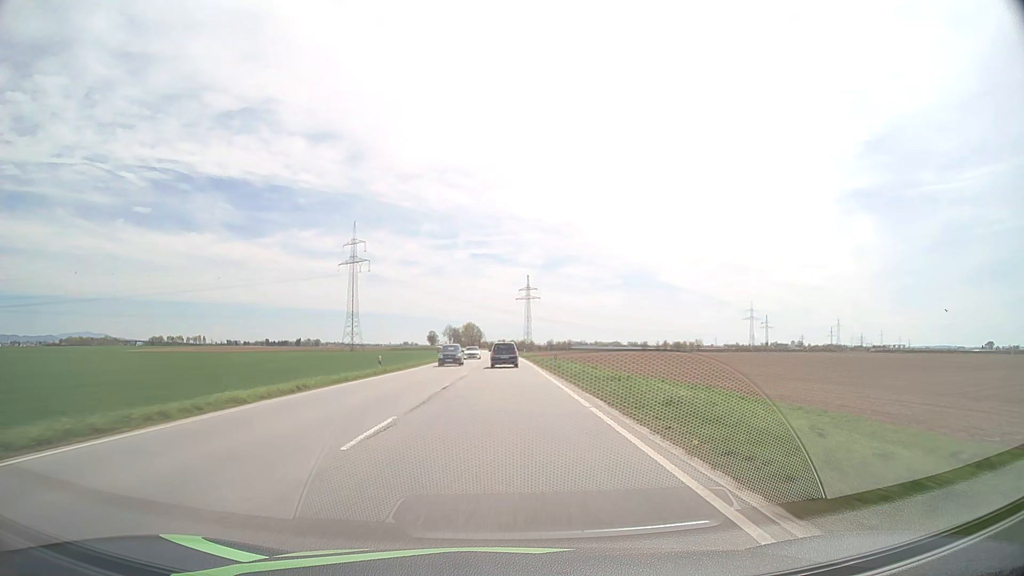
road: primary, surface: asphalt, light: Day
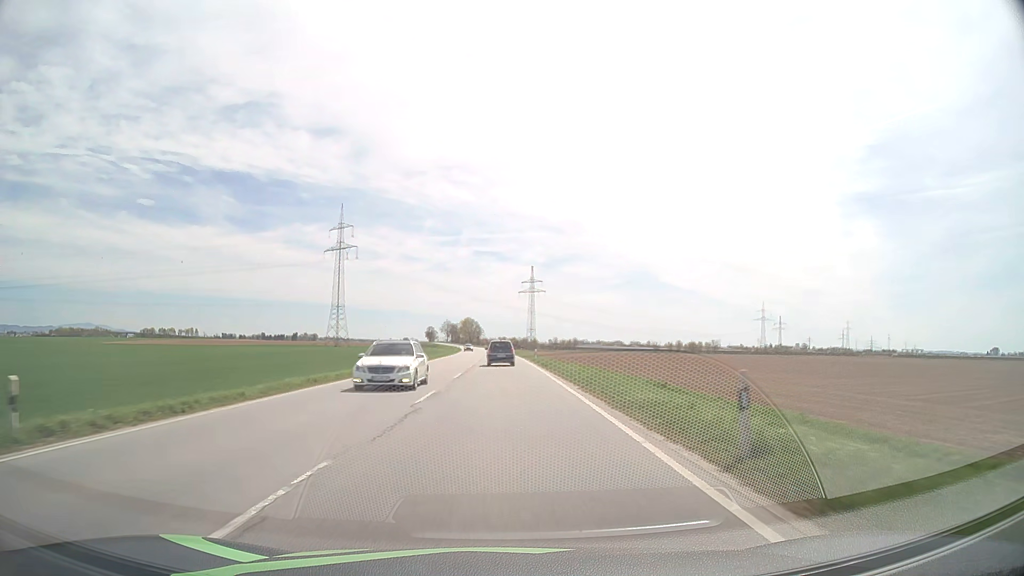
(0.0, +29.3) m; 0°
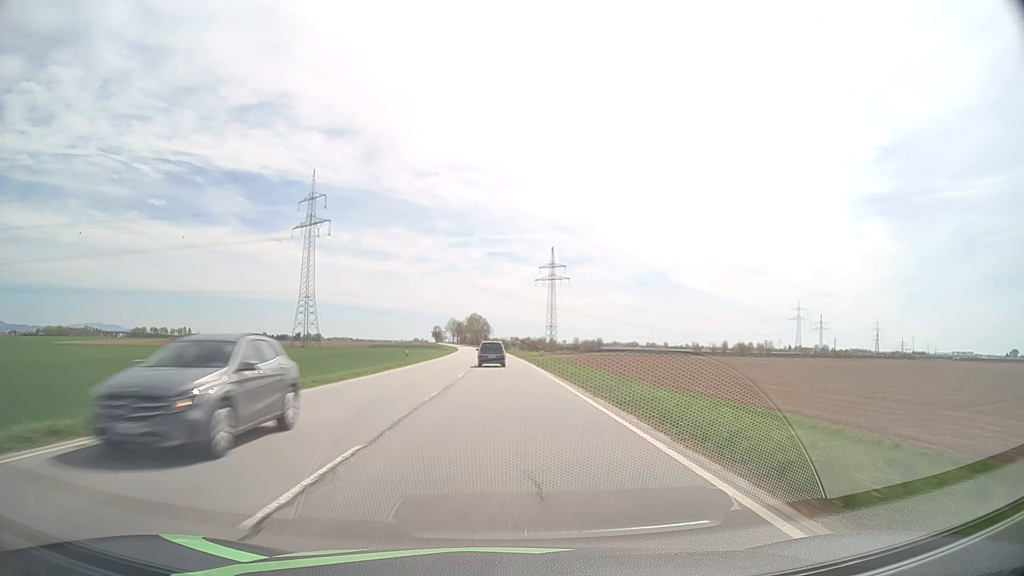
(-0.4, +58.9) m; -1°
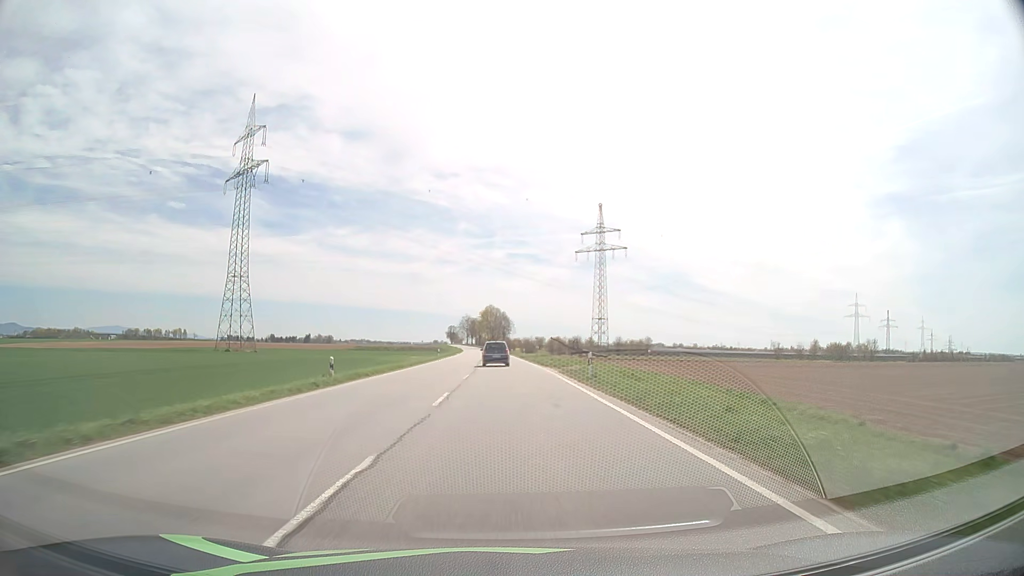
(-1.4, +73.8) m; -2°
(0, +10) (0, +20) (0, +30) (0, +40) (0, +50) (0, +60) (-1, +70) (-1, +80) (-1, +90) (-2, +100) m
